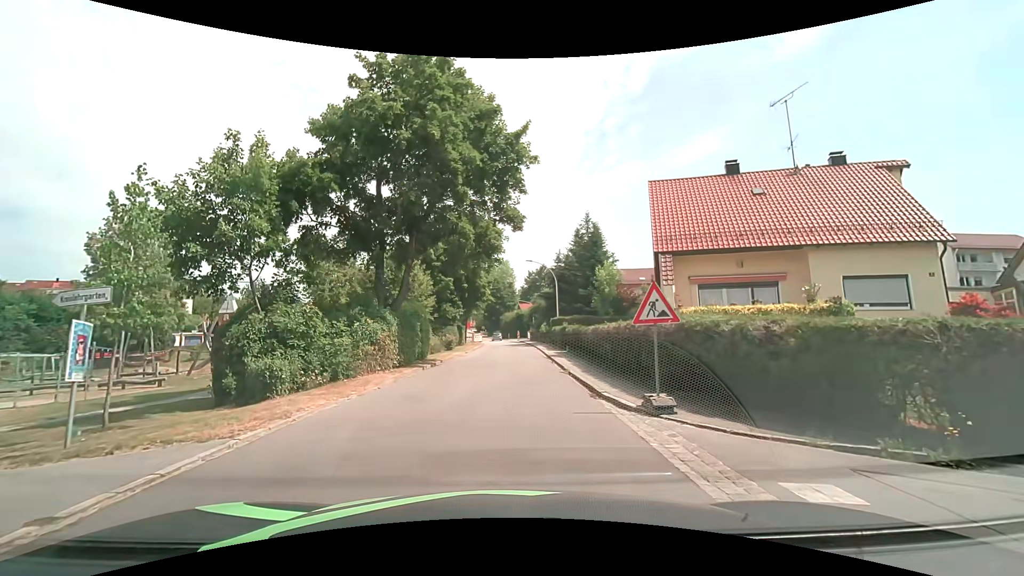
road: residential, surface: asphalt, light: Day
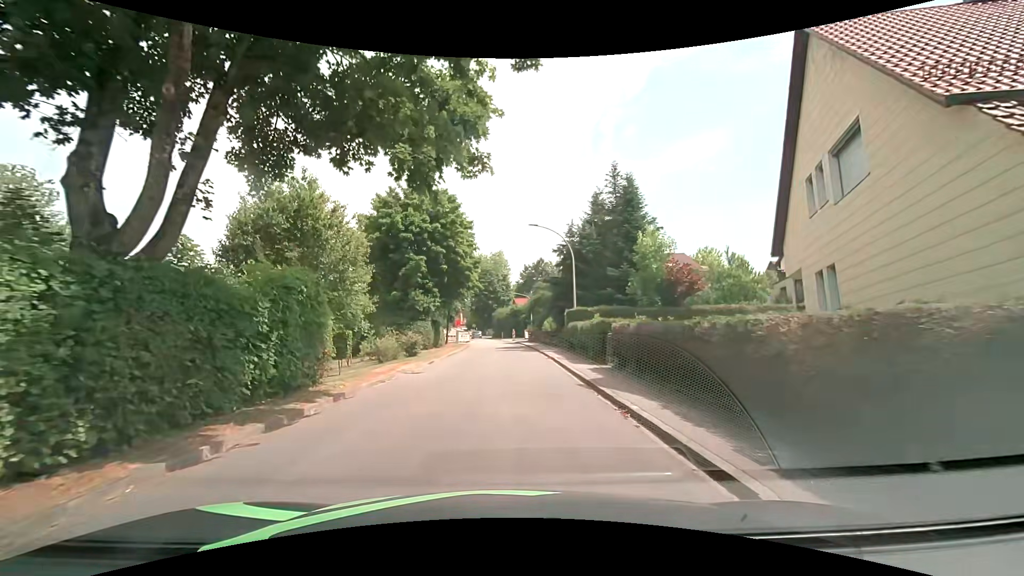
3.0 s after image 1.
(+0.1, +15.2) m; +1°
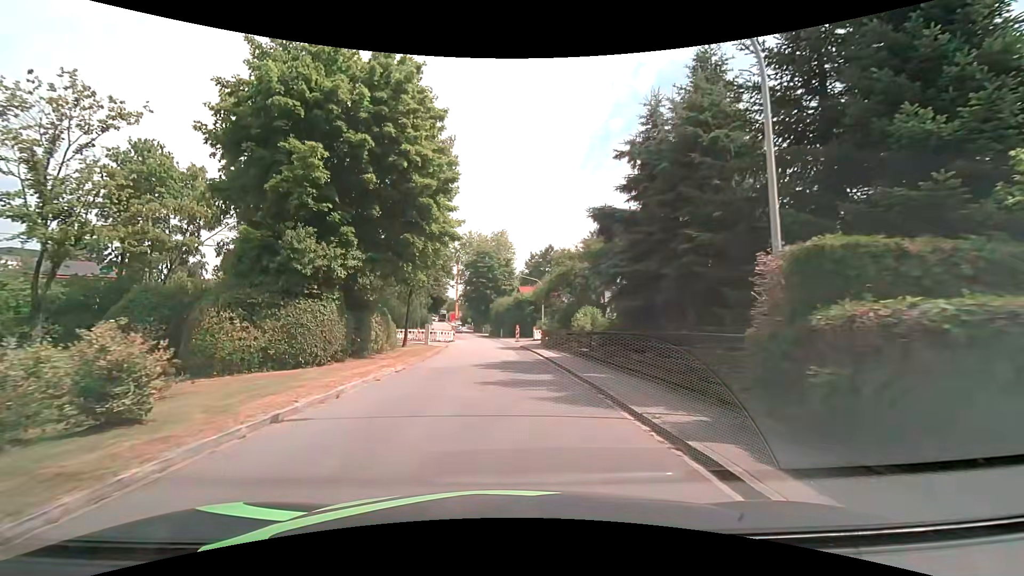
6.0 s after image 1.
(+0.1, +22.8) m; 0°
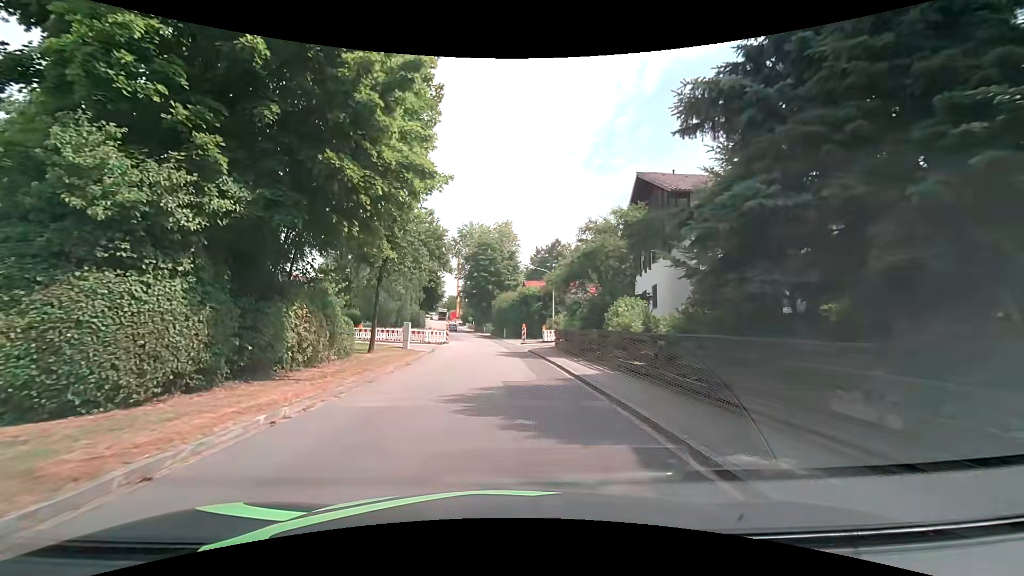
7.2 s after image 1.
(-0.1, +8.6) m; 0°
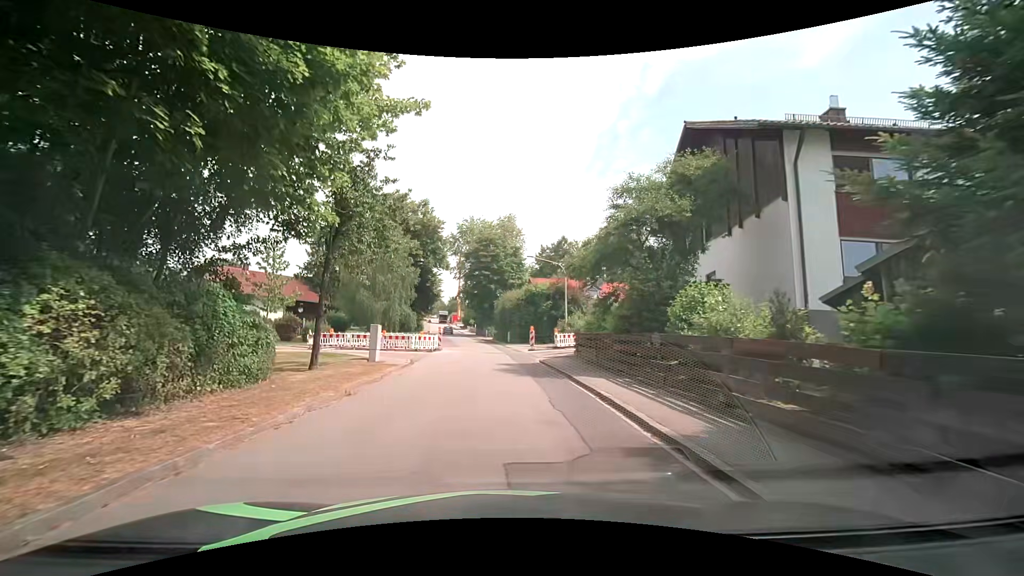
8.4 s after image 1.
(0.0, +7.4) m; -2°
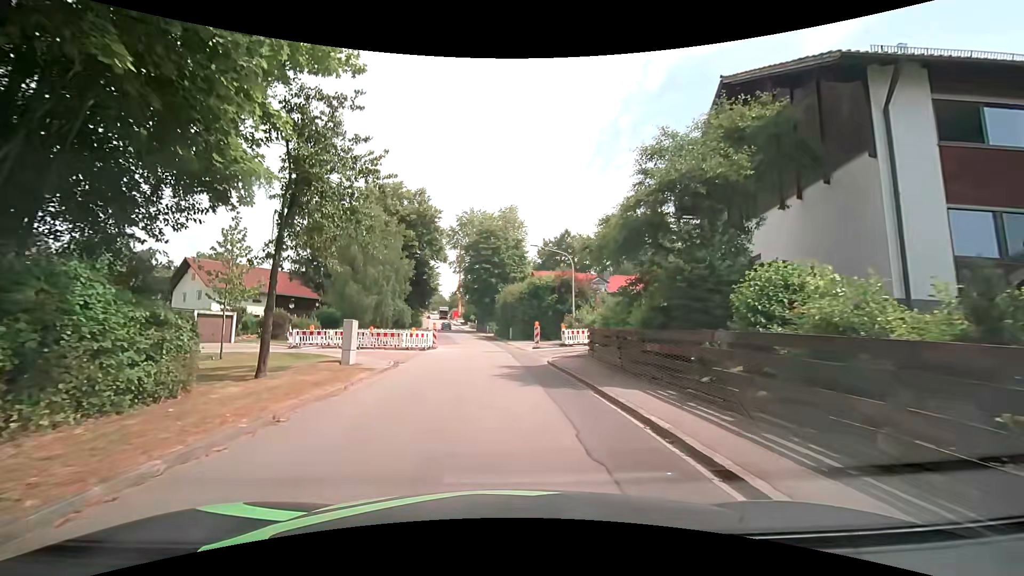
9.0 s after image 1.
(0.0, +3.5) m; +2°
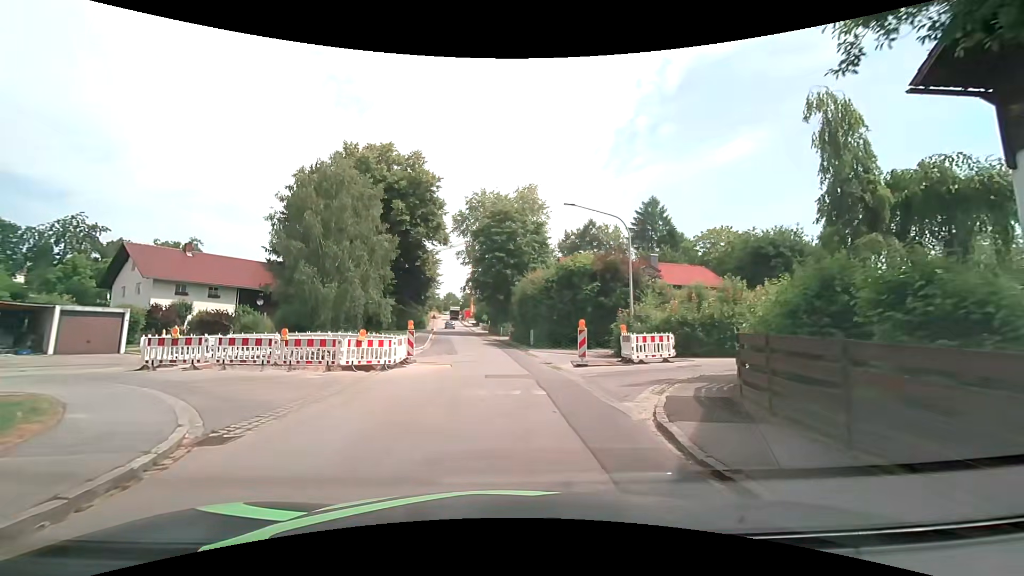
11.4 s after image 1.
(-0.3, +13.1) m; -2°
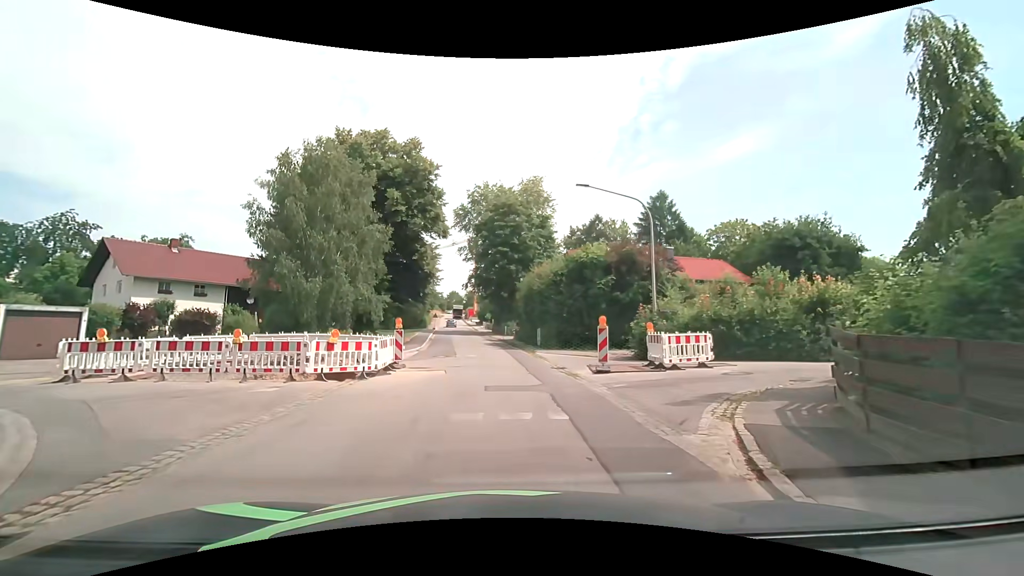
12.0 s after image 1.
(0.0, +3.0) m; 0°
